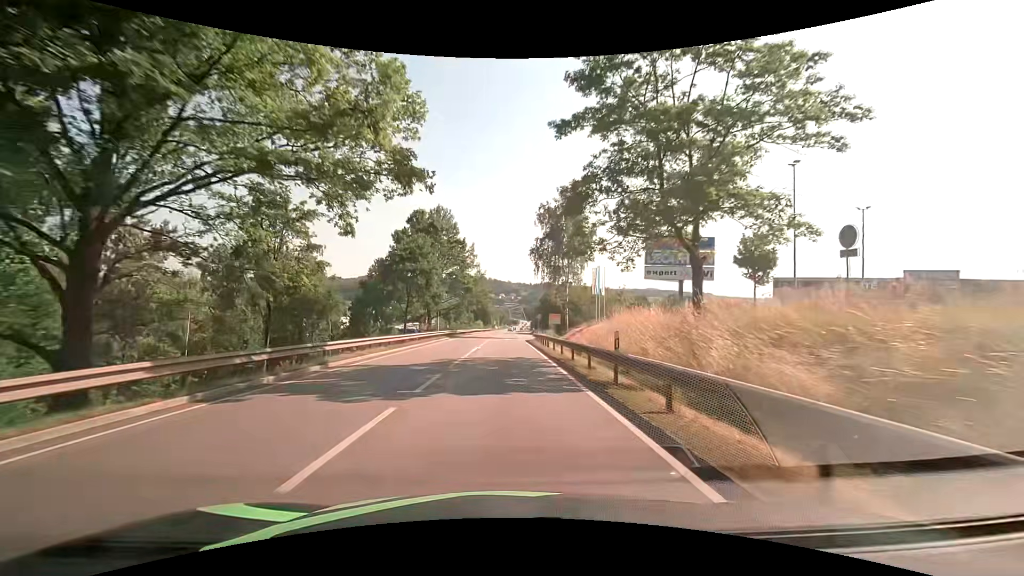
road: primary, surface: asphalt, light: Day
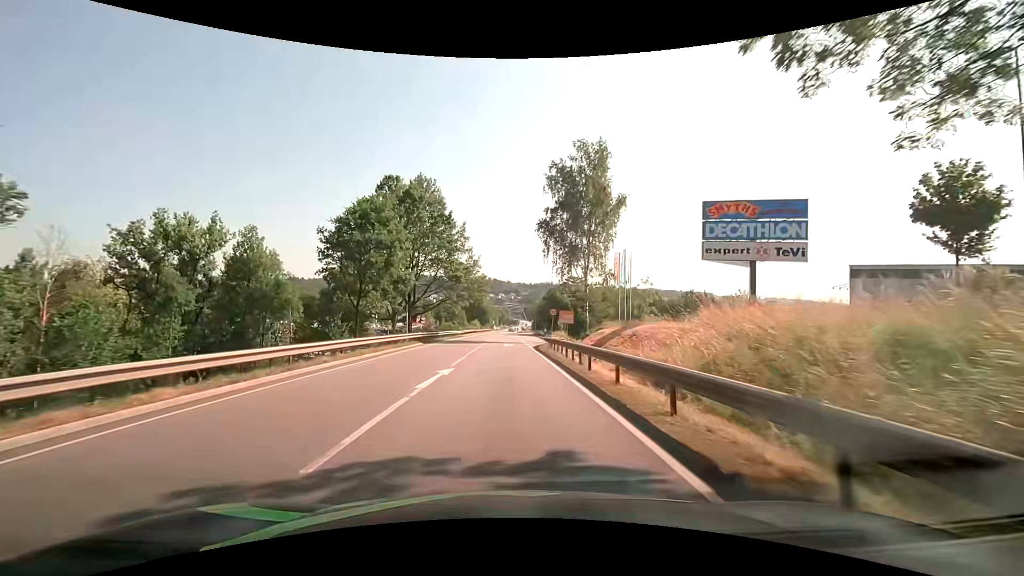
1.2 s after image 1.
(-0.1, +16.2) m; 0°
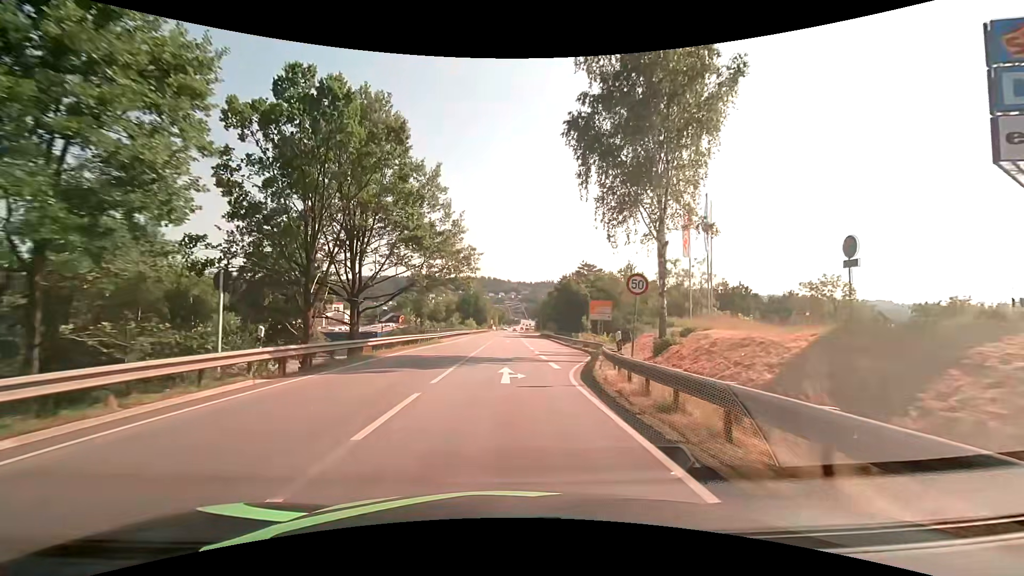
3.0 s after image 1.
(0.0, +23.5) m; 0°
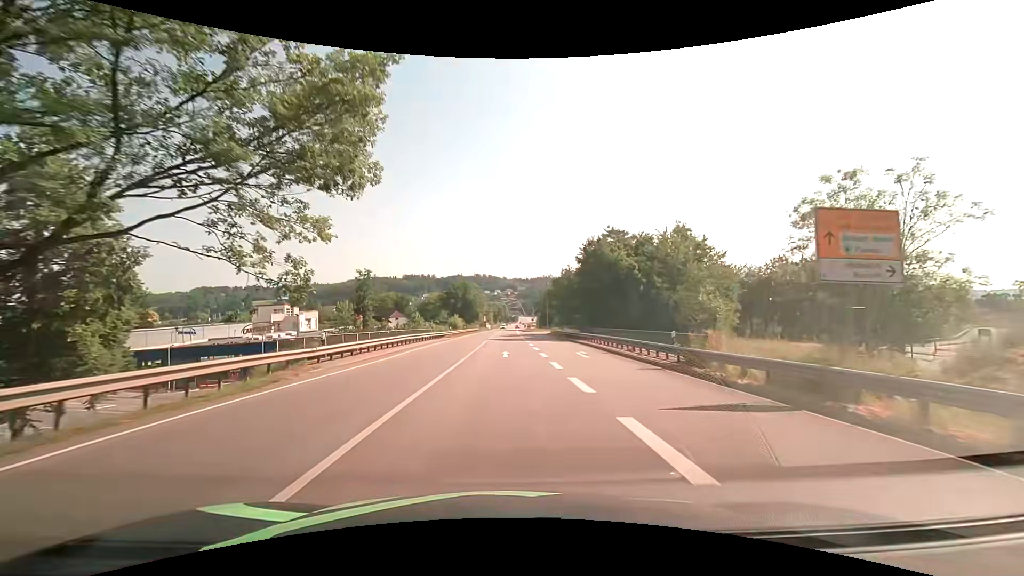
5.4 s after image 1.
(0.0, +30.8) m; 0°
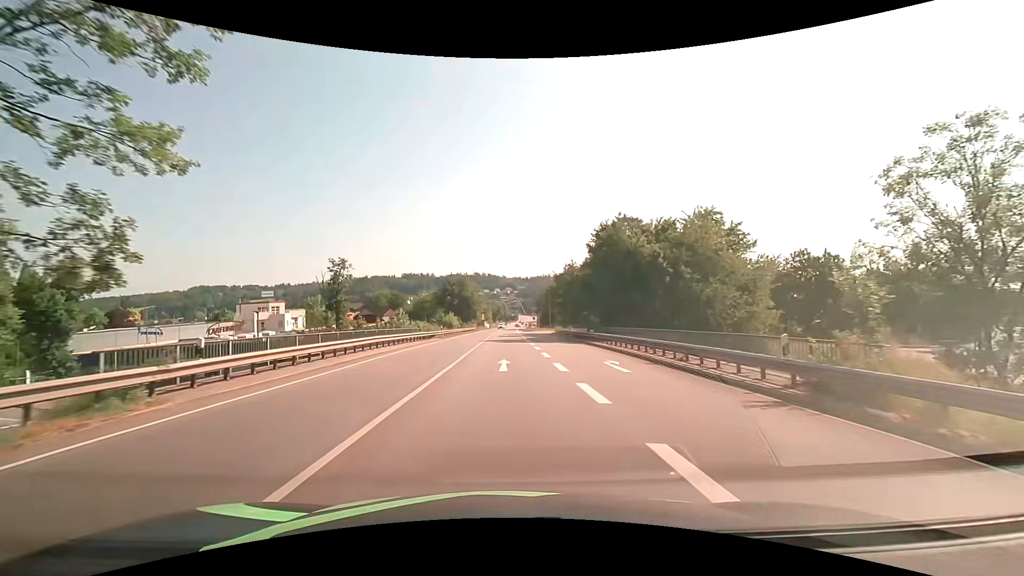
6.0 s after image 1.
(0.0, +7.7) m; 0°
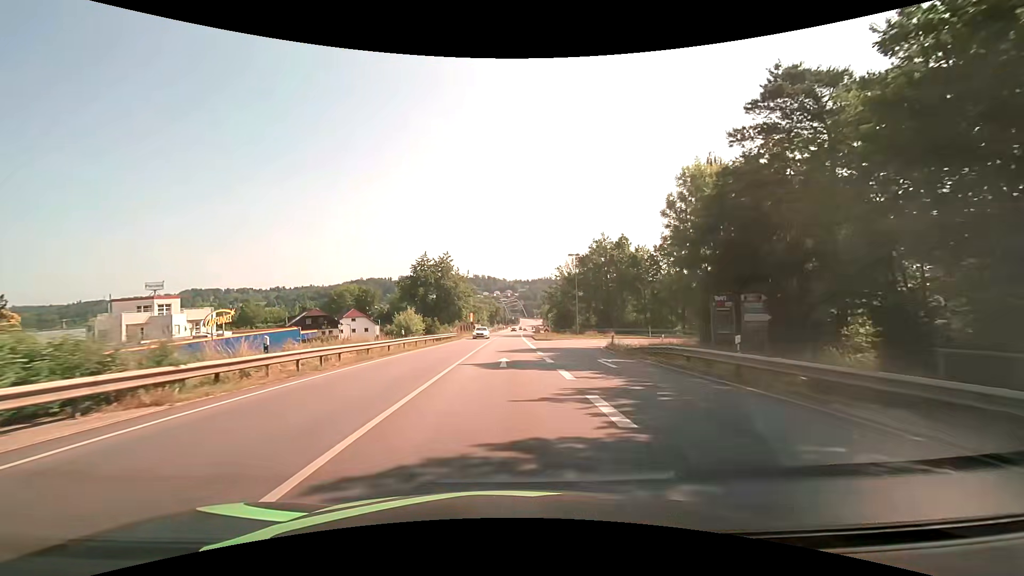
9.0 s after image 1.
(-0.4, +38.1) m; 0°
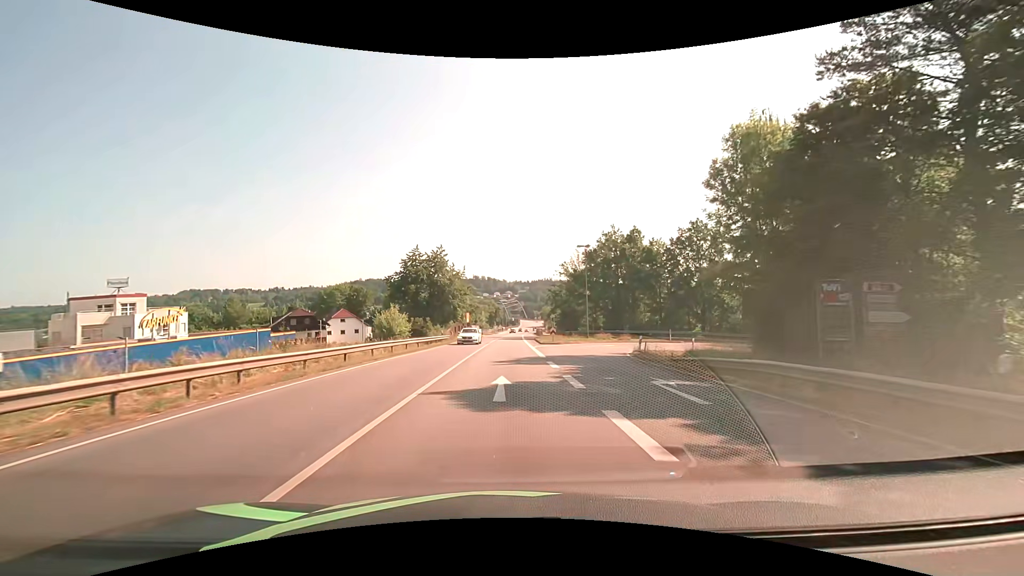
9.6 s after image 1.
(0.0, +7.6) m; 0°
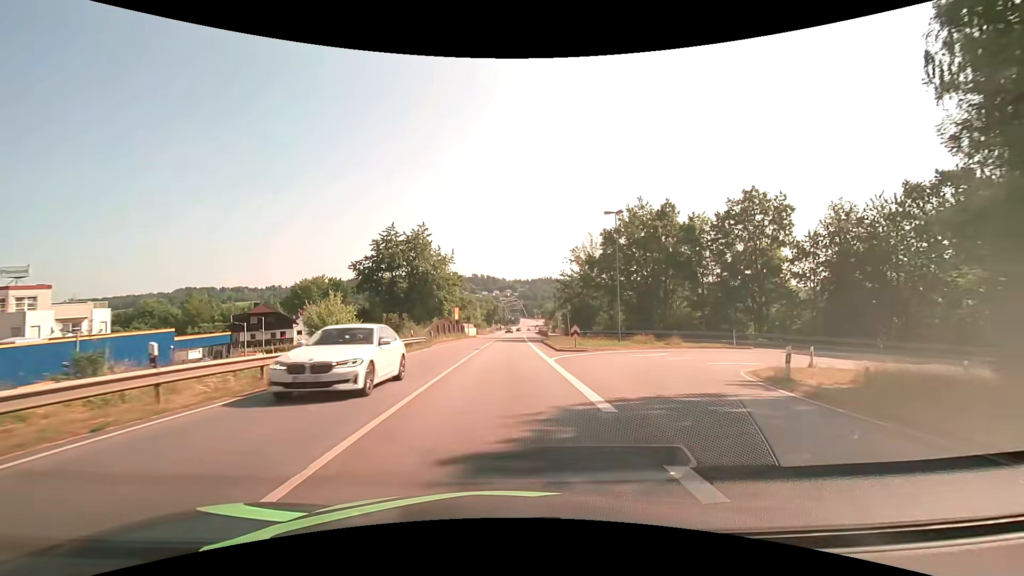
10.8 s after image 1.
(0.0, +15.2) m; 0°
(0, +10) (0, +20) (0, +30) (0, +40) (+1, +50) (+1, +60) (+1, +70) (+1, +80) (+2, +90) (+2, +100) m
